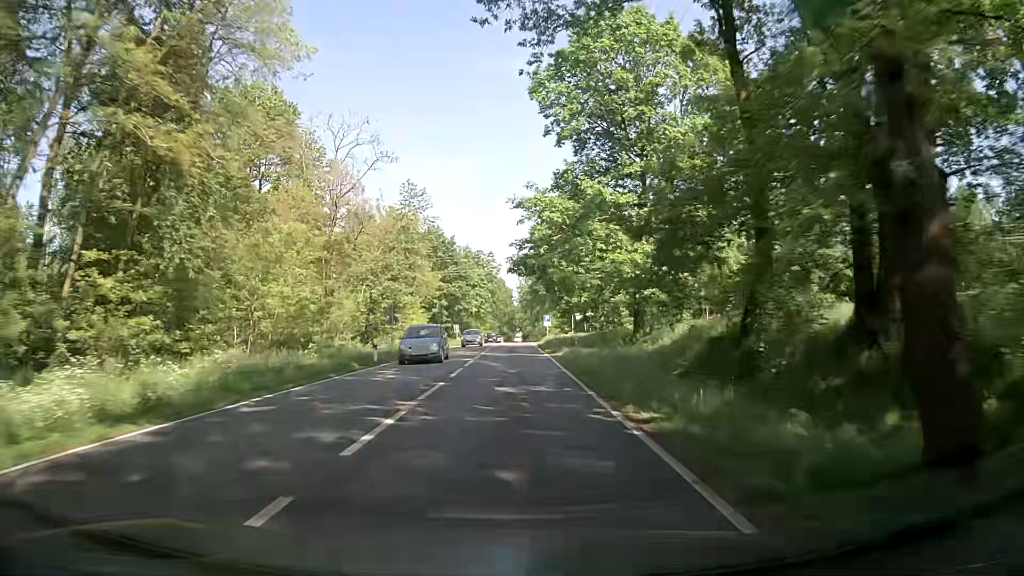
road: primary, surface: asphalt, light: Day
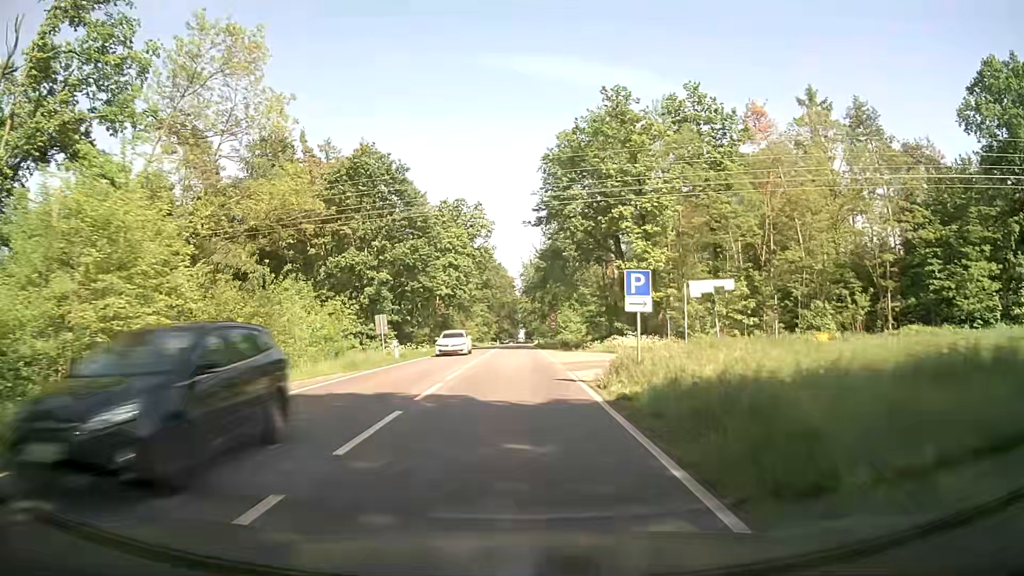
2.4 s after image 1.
(-0.2, +45.1) m; 0°
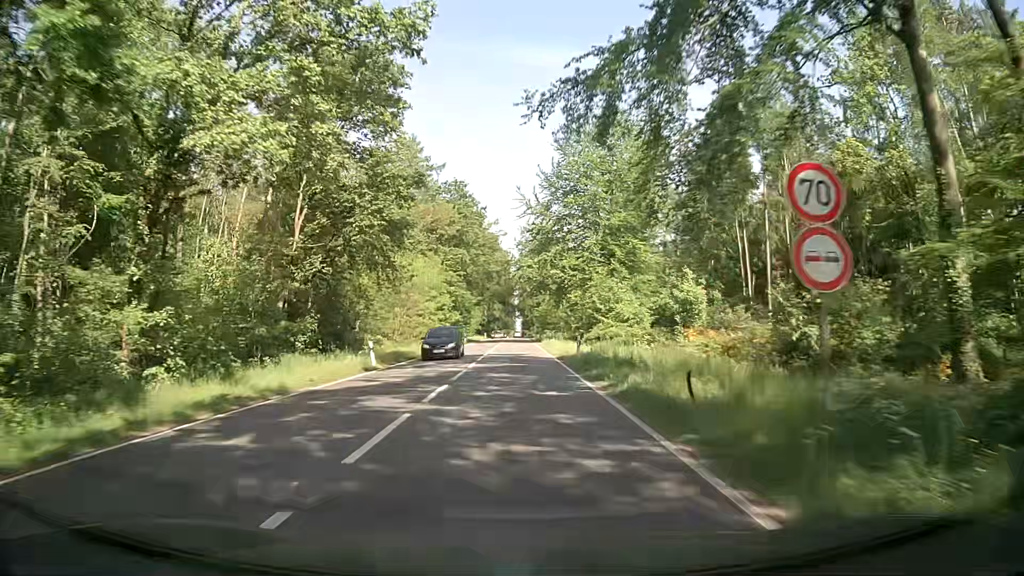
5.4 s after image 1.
(-0.3, +56.7) m; 0°
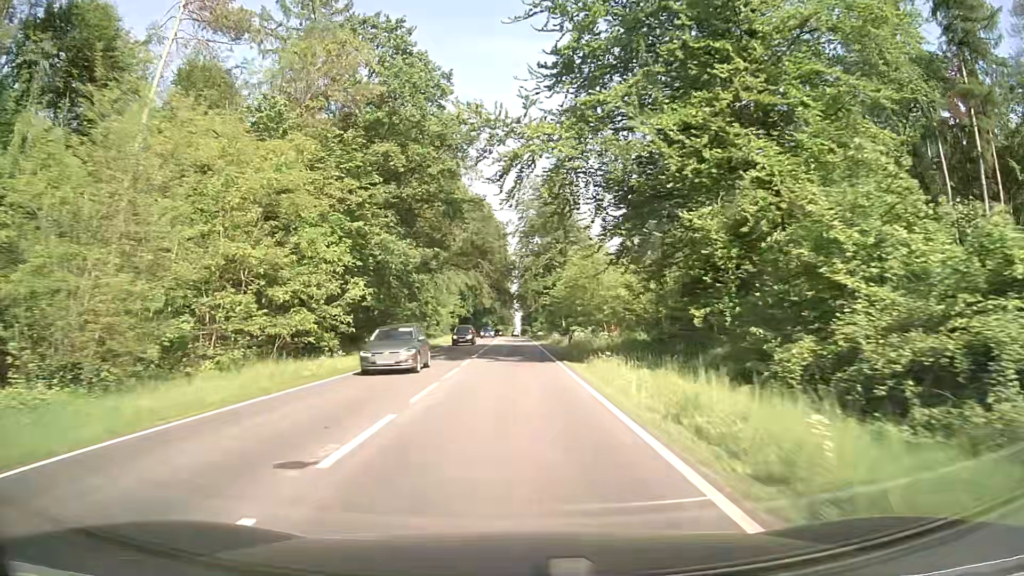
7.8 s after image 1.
(-0.1, +45.6) m; 0°
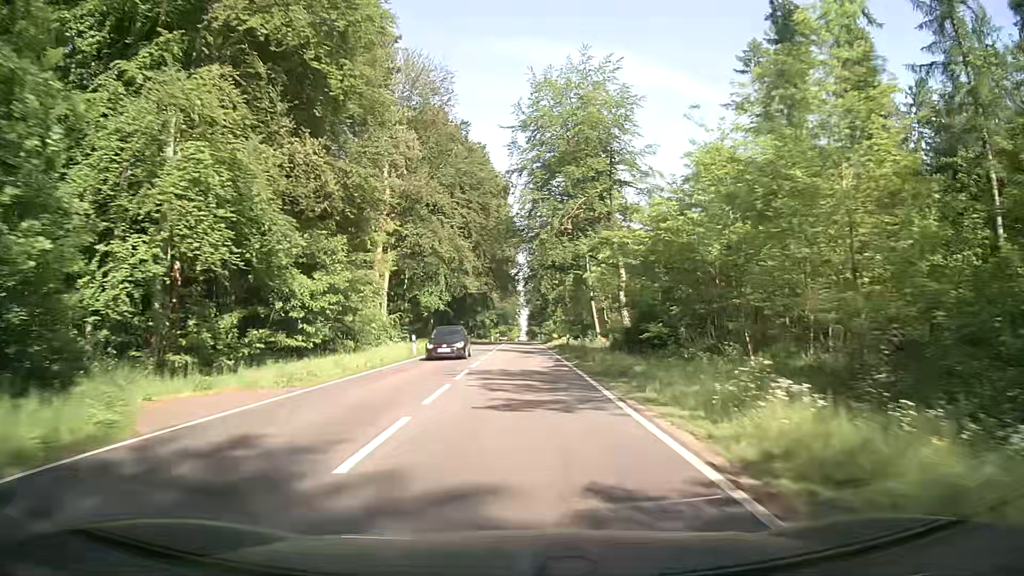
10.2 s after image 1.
(-0.1, +45.6) m; 0°
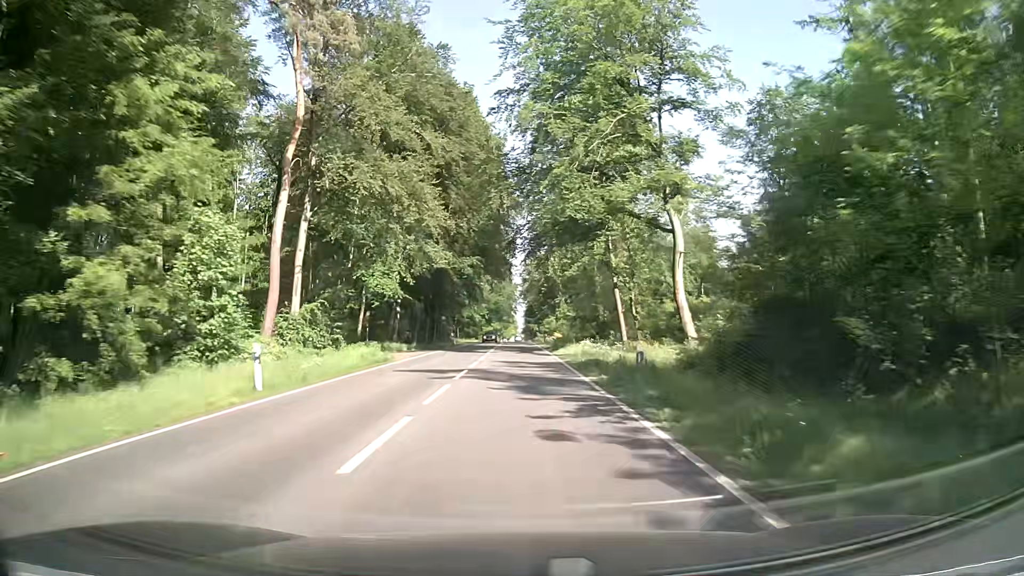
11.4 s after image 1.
(+0.1, +22.7) m; +1°
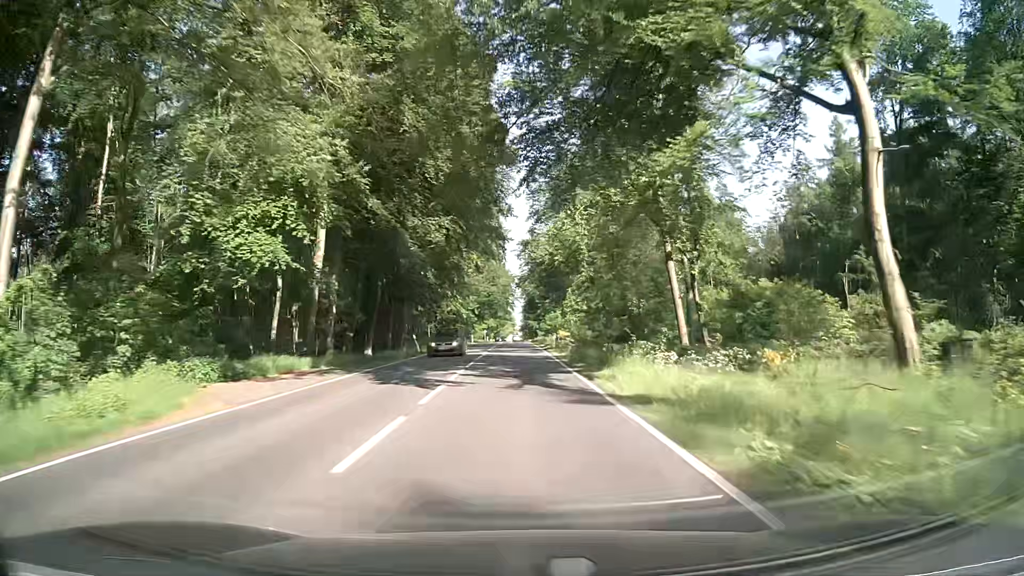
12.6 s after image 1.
(-0.1, +22.7) m; 0°
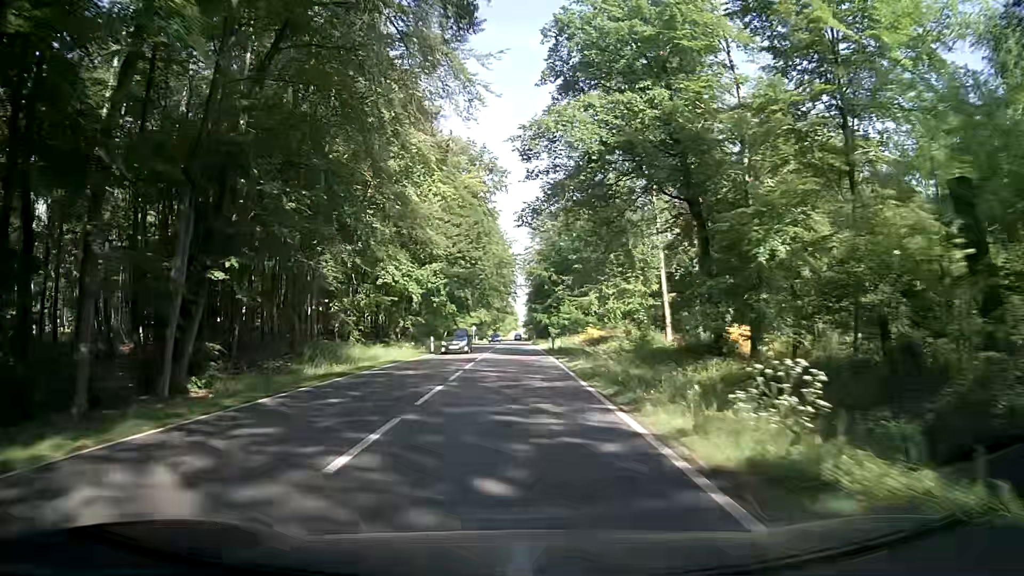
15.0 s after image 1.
(0.0, +45.4) m; 0°
(0, +10) (0, +20) (0, +30) (0, +40) (0, +50) (0, +60) (0, +70) (0, +80) (0, +90) (0, +100) m
